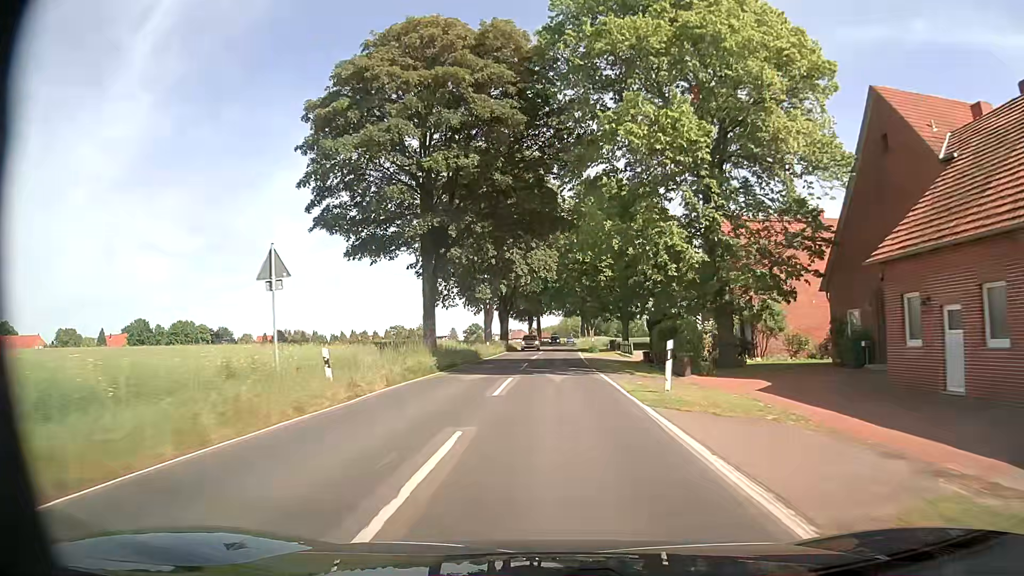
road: secondary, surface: asphalt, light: Day
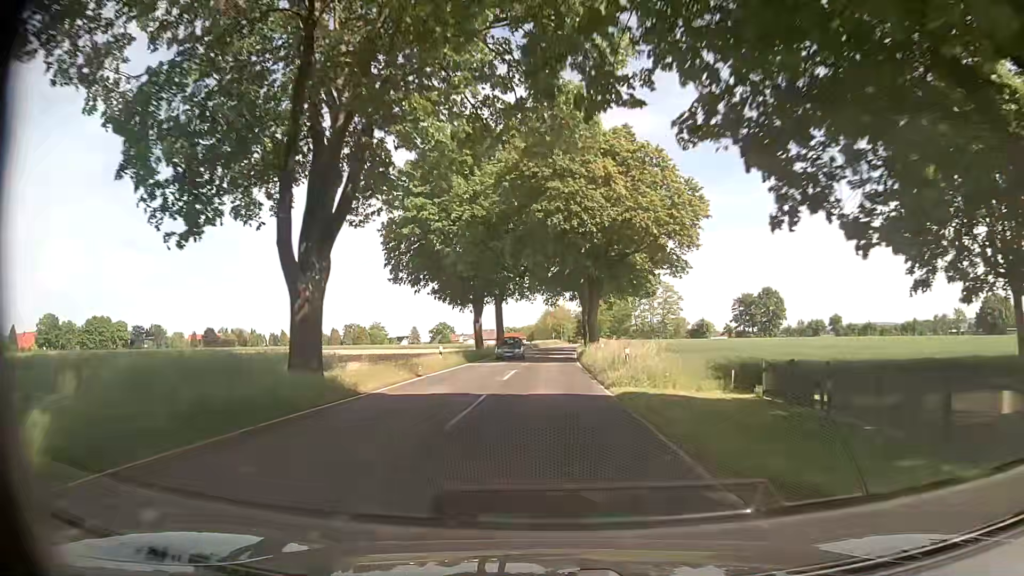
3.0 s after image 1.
(+0.5, +53.7) m; +1°
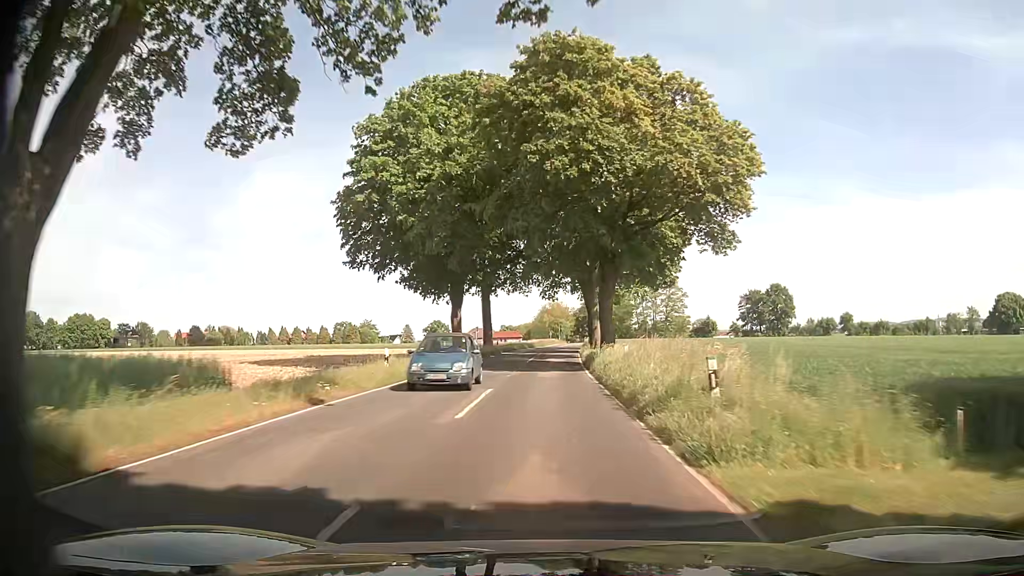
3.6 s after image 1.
(+0.1, +10.7) m; +1°
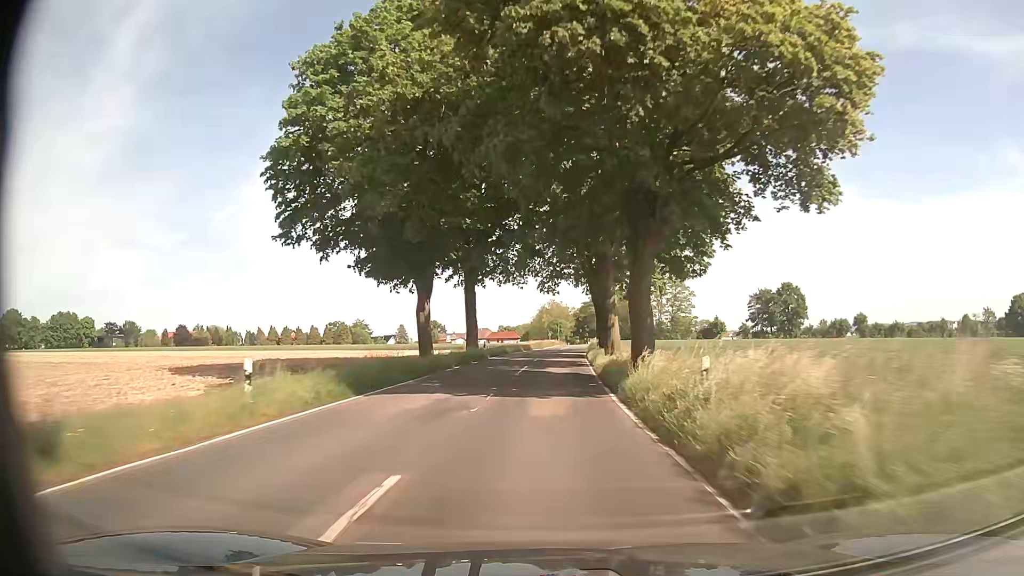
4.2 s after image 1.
(0.0, +10.7) m; 0°
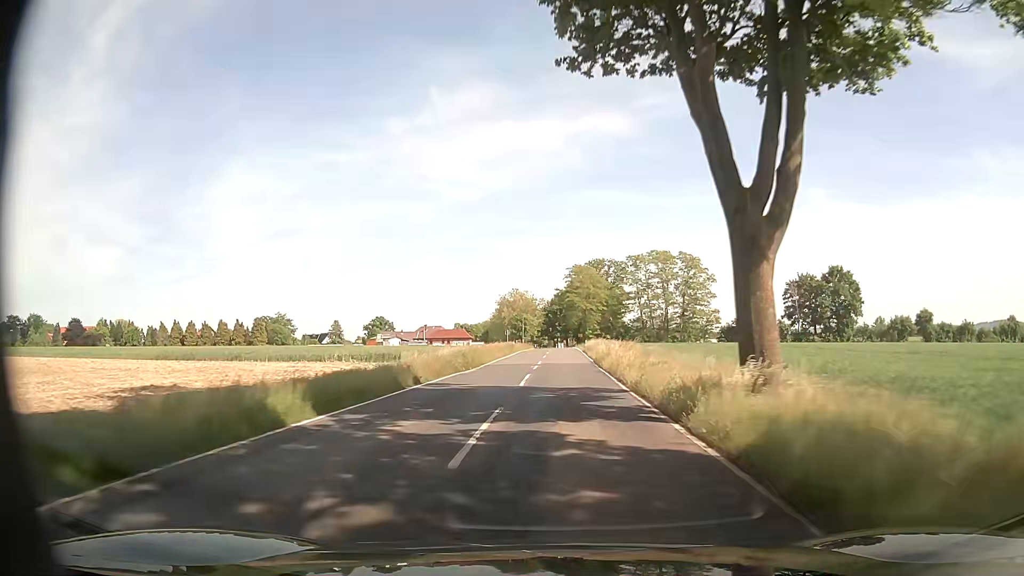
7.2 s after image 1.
(+1.1, +53.7) m; +3°
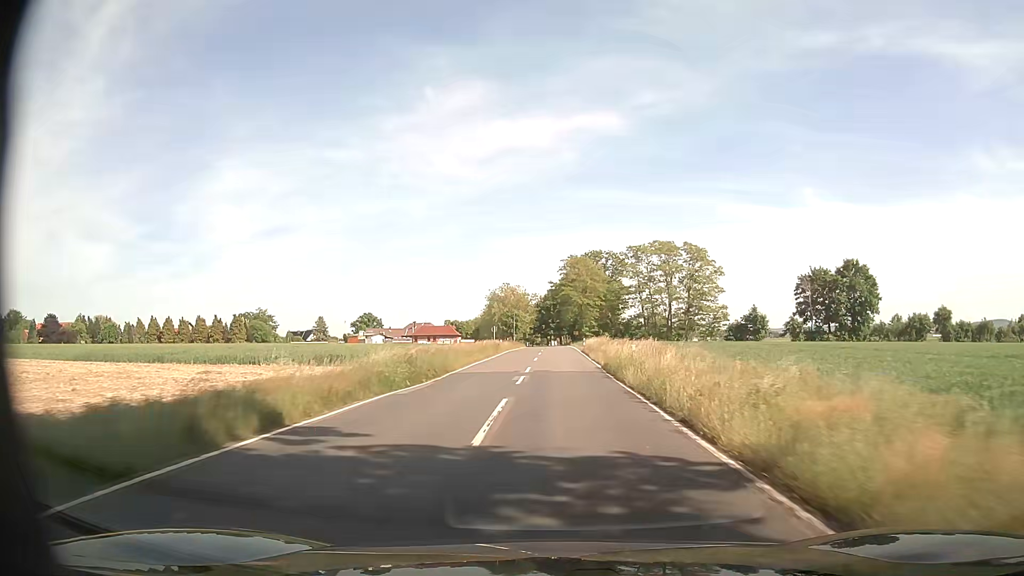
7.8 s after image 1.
(+0.1, +10.7) m; 0°
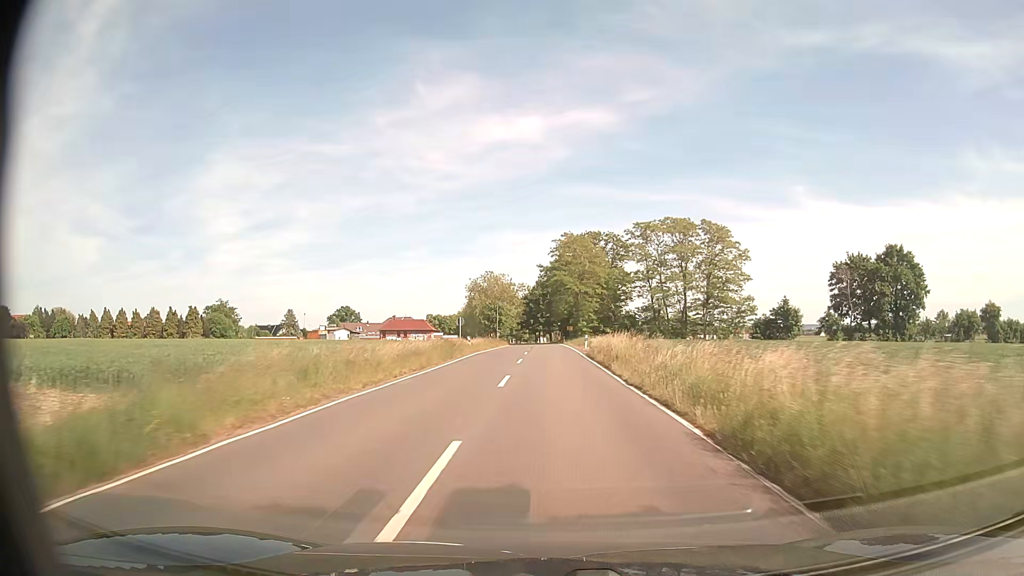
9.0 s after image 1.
(+0.3, +21.5) m; +1°
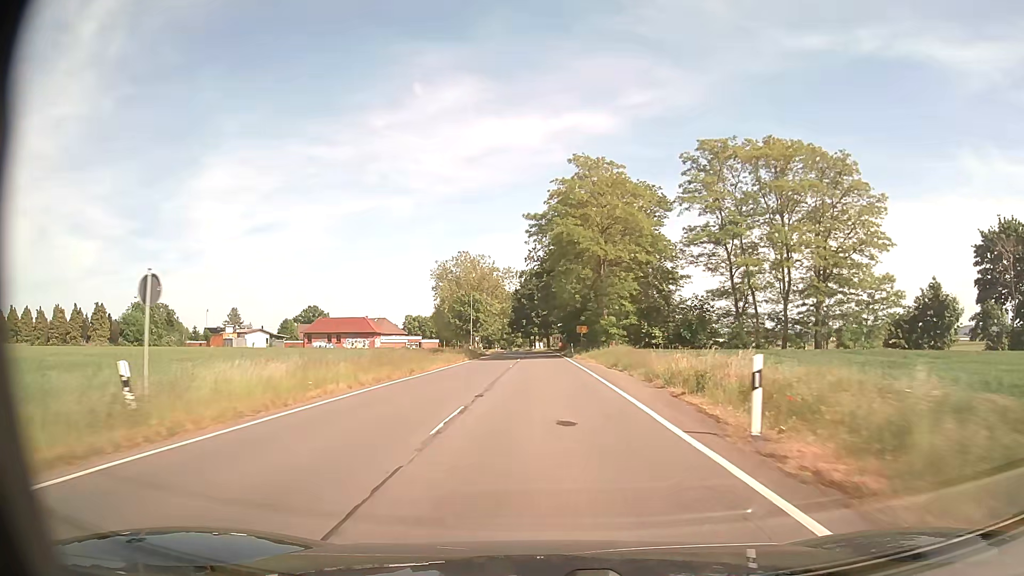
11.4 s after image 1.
(+0.4, +43.1) m; 0°
(0, +10) (0, +20) (0, +30) (0, +40) (0, +50) (0, +60) (0, +70) (0, +80) (-1, +90) (-1, +100) m
